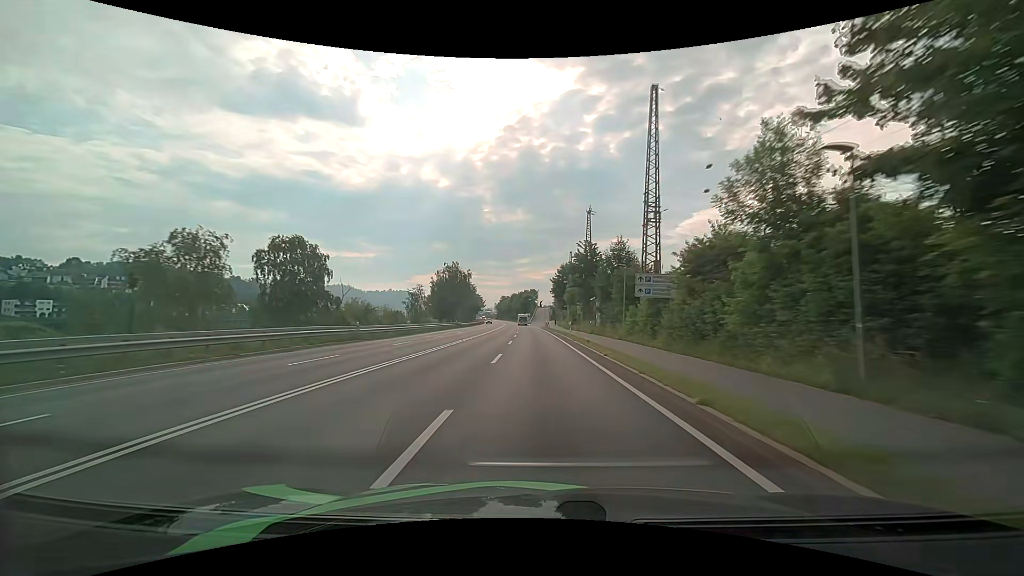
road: primary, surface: asphalt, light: Day
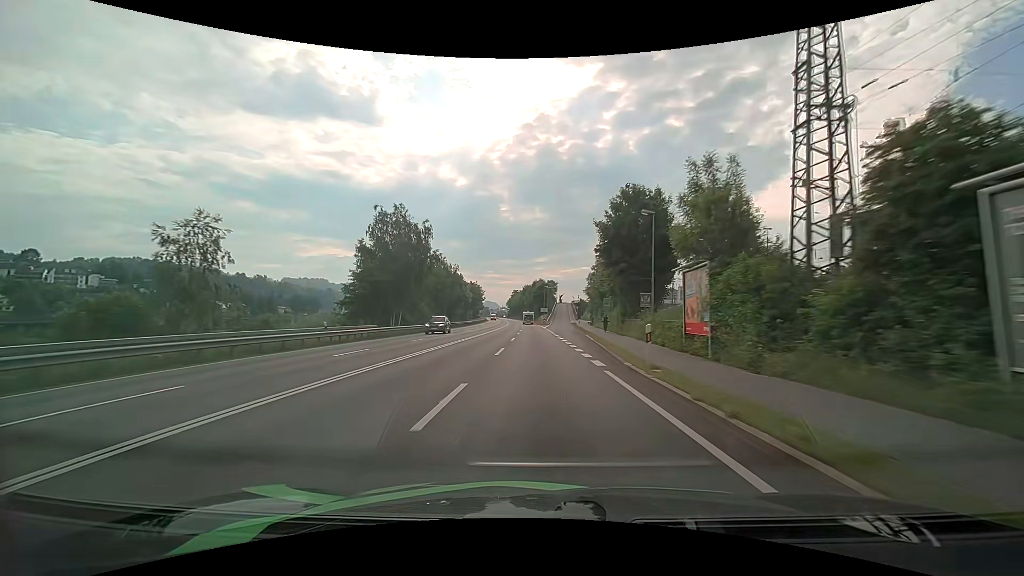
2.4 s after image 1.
(-0.8, +57.5) m; -2°
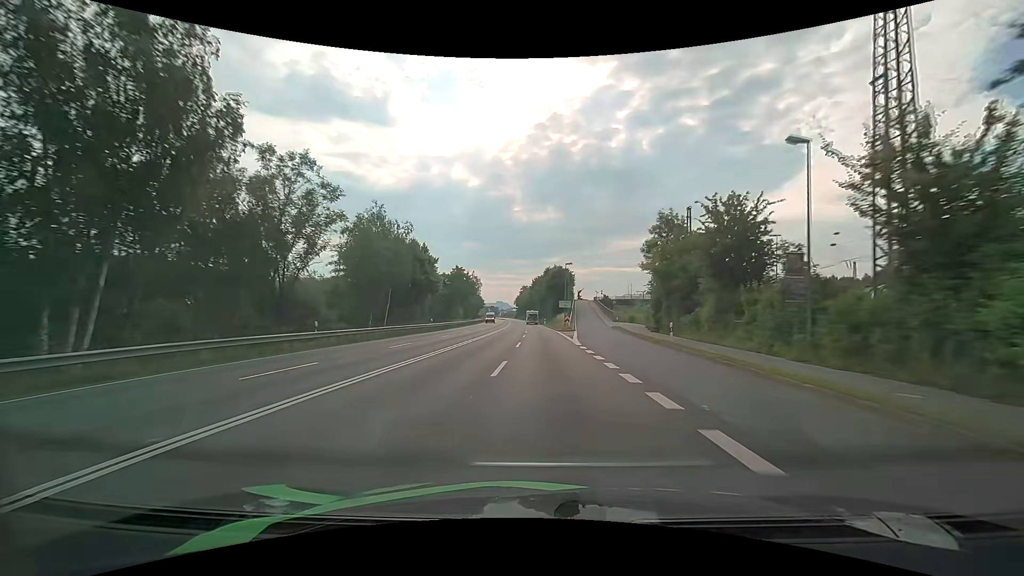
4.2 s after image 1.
(-0.9, +42.7) m; -2°
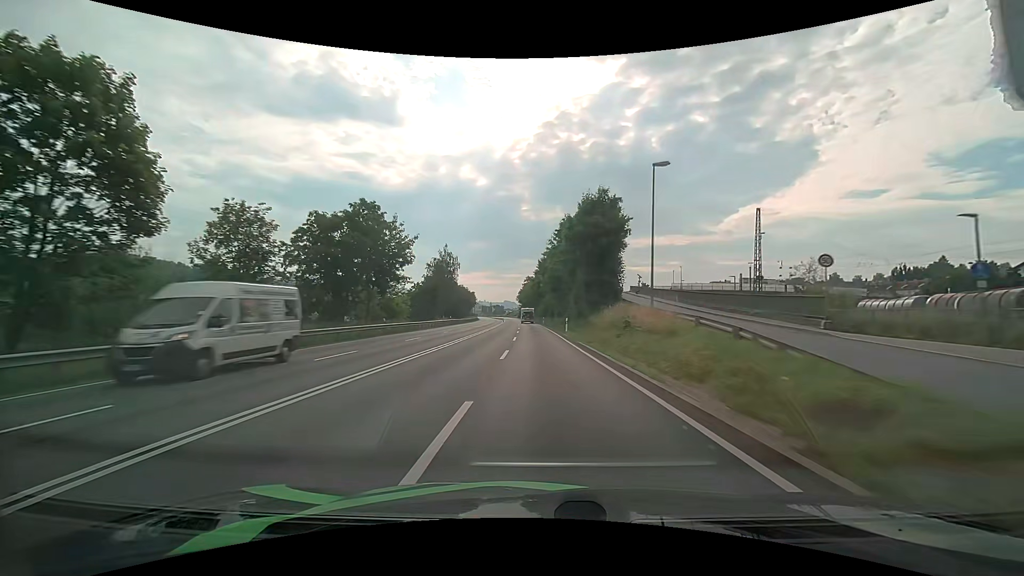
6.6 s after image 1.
(0.0, +55.9) m; -1°
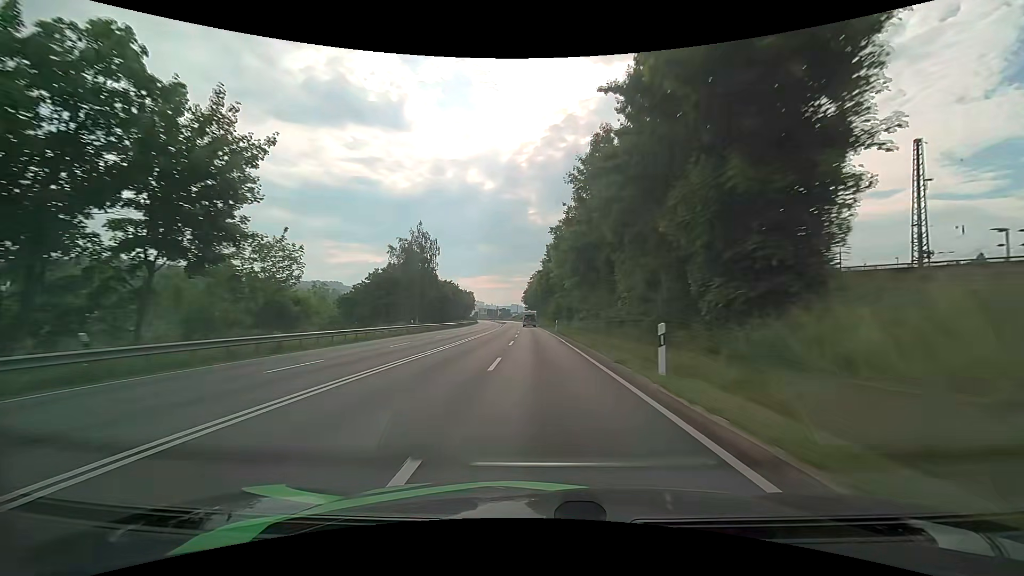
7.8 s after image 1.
(-0.2, +27.2) m; -1°
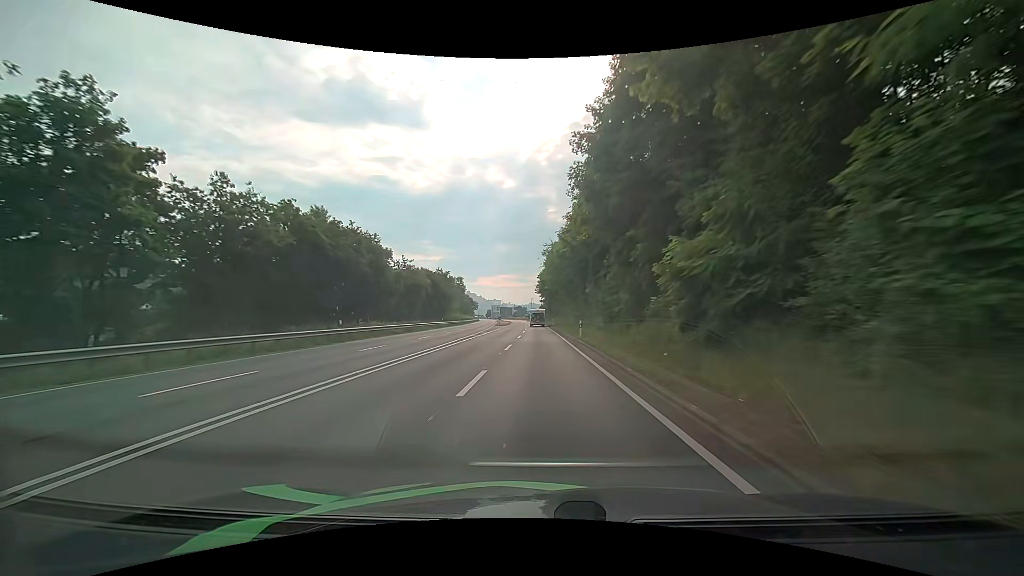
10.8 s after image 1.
(-1.1, +64.3) m; -2°
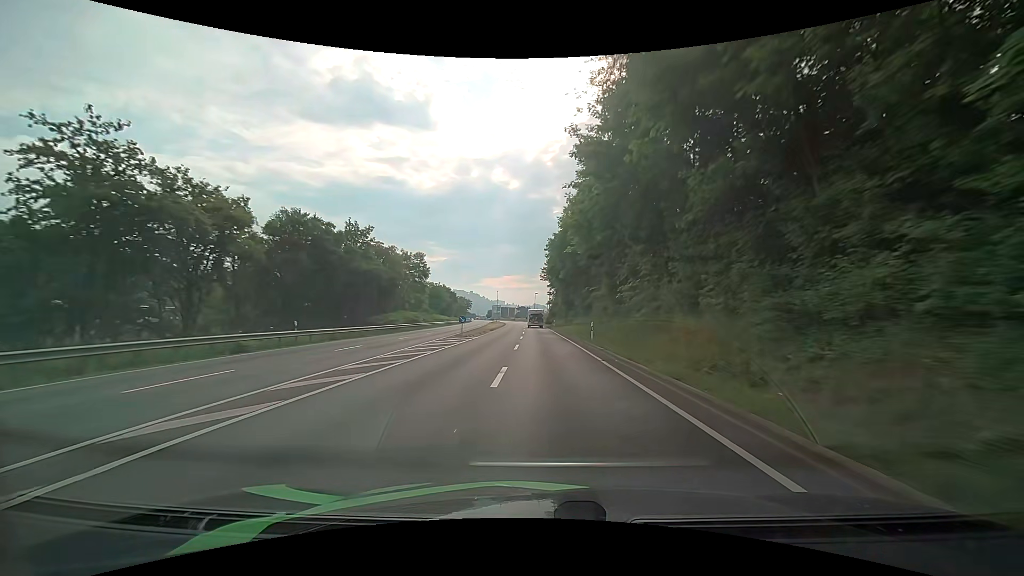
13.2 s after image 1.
(-0.7, +47.5) m; -1°
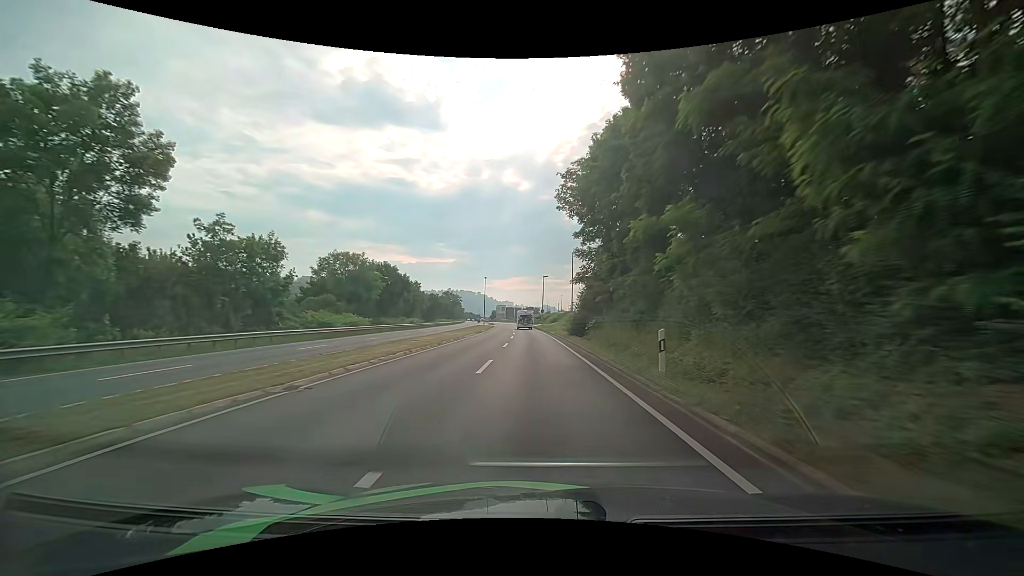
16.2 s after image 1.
(-0.3, +57.5) m; -1°
(0, +10) (0, +20) (0, +30) (0, +40) (-1, +50) (-1, +60) (-1, +70) (-2, +80) (-3, +90) (-3, +100) m
